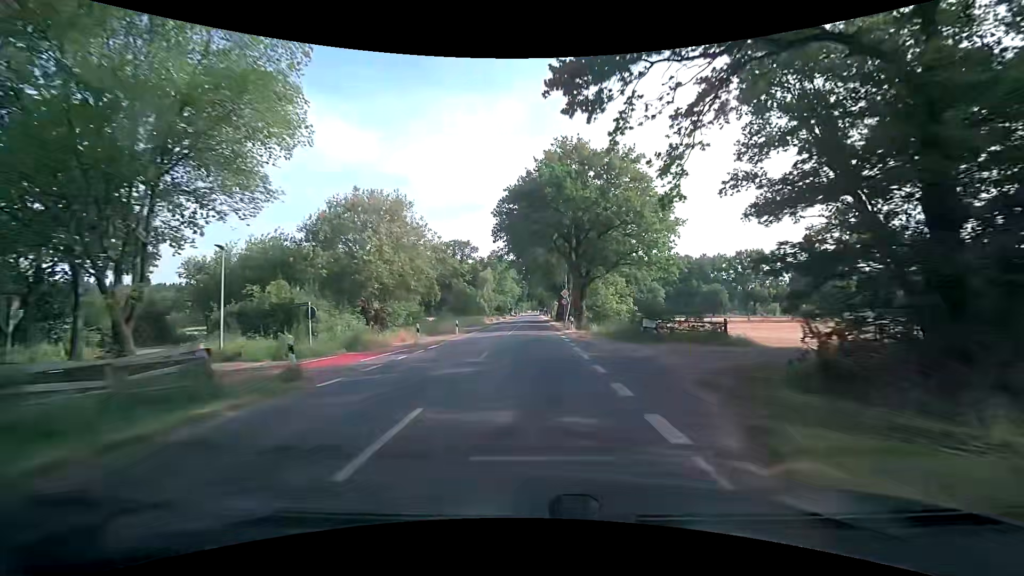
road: secondary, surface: asphalt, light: Day
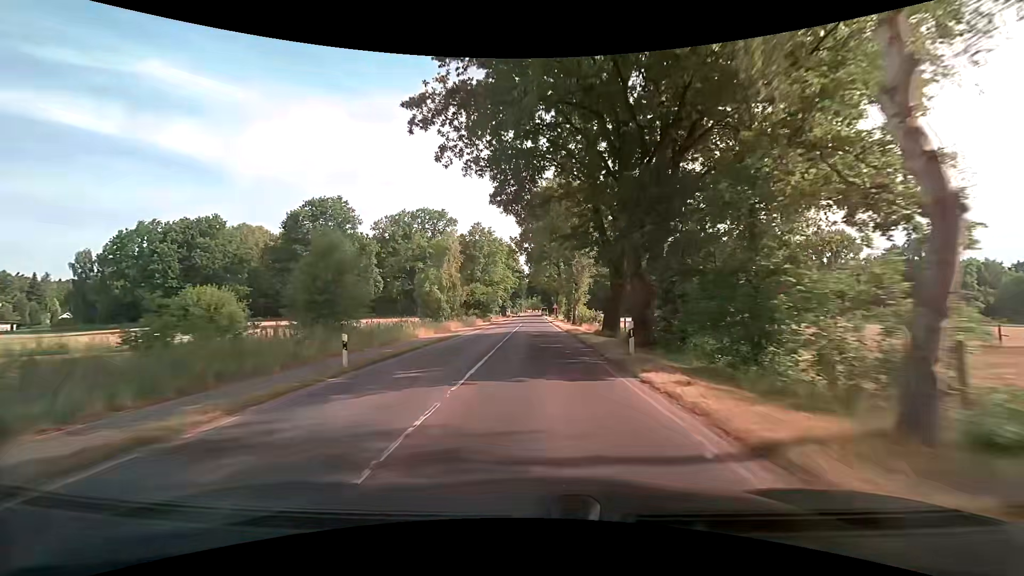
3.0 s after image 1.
(0.0, +52.2) m; 0°
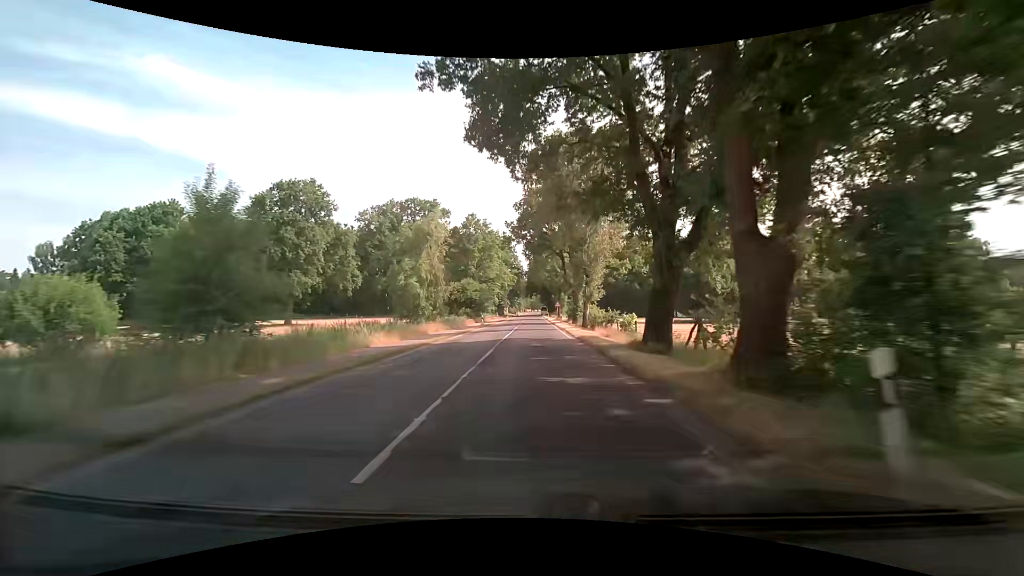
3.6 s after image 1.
(0.0, +10.1) m; 0°
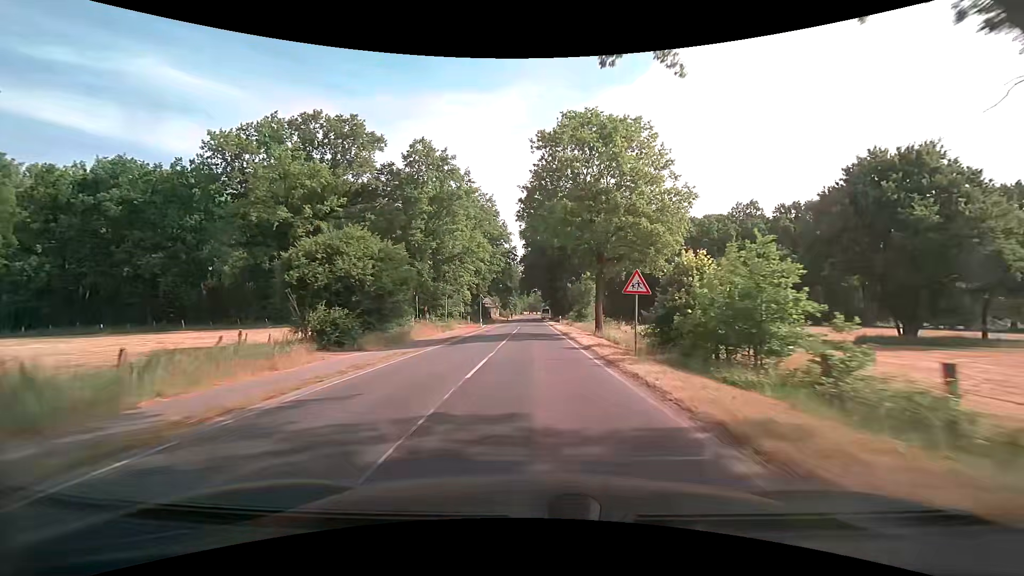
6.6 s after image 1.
(0.0, +50.7) m; 0°
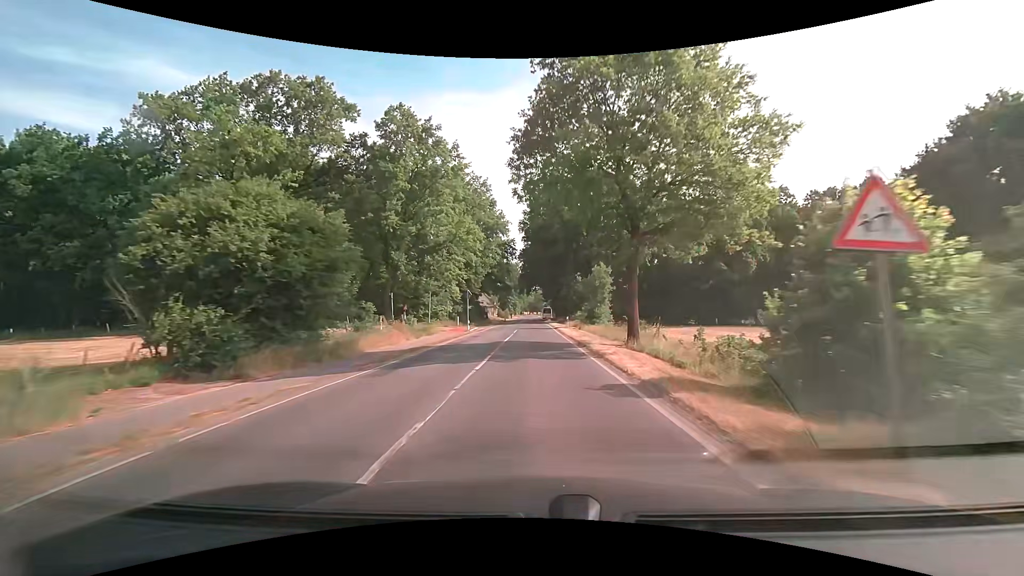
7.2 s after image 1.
(0.0, +10.5) m; 0°
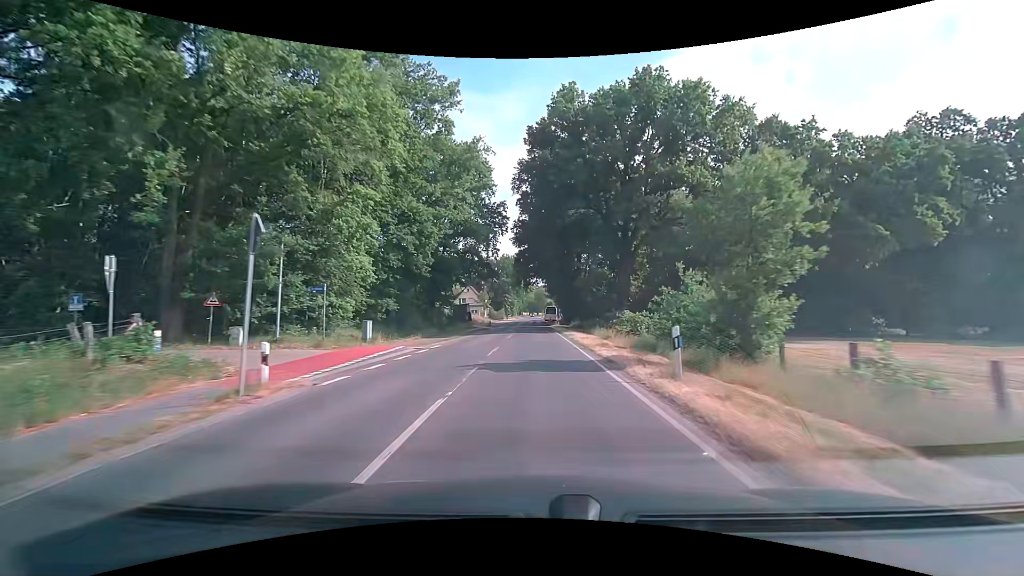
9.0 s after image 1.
(0.0, +32.2) m; 0°
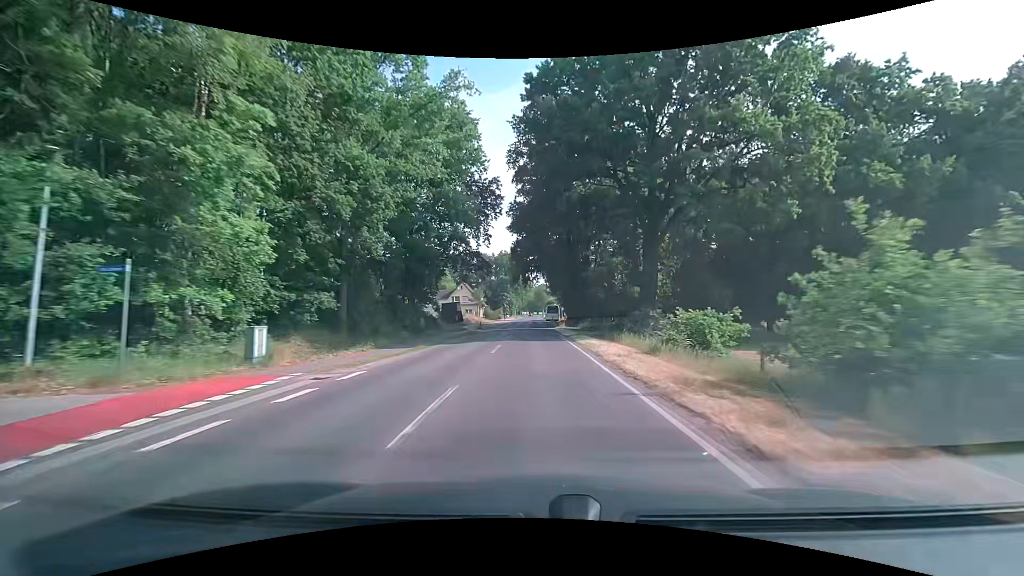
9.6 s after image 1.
(0.0, +11.0) m; 0°
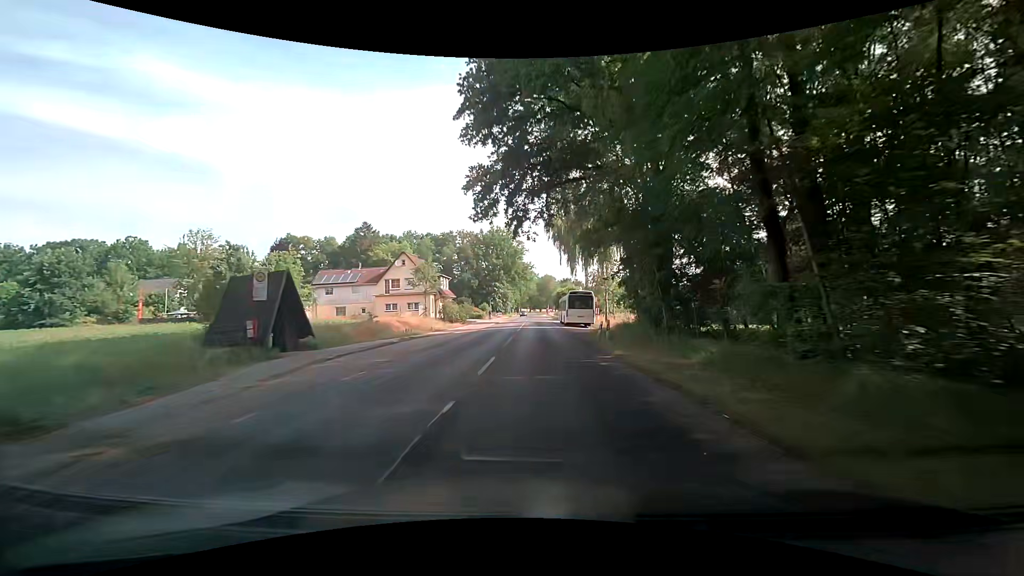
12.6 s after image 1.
(-0.2, +54.5) m; +1°
(0, +10) (0, +20) (0, +30) (-1, +40) (-1, +50) (-1, +60) (-1, +70) (-1, +80) (-1, +90) (-1, +100) m
